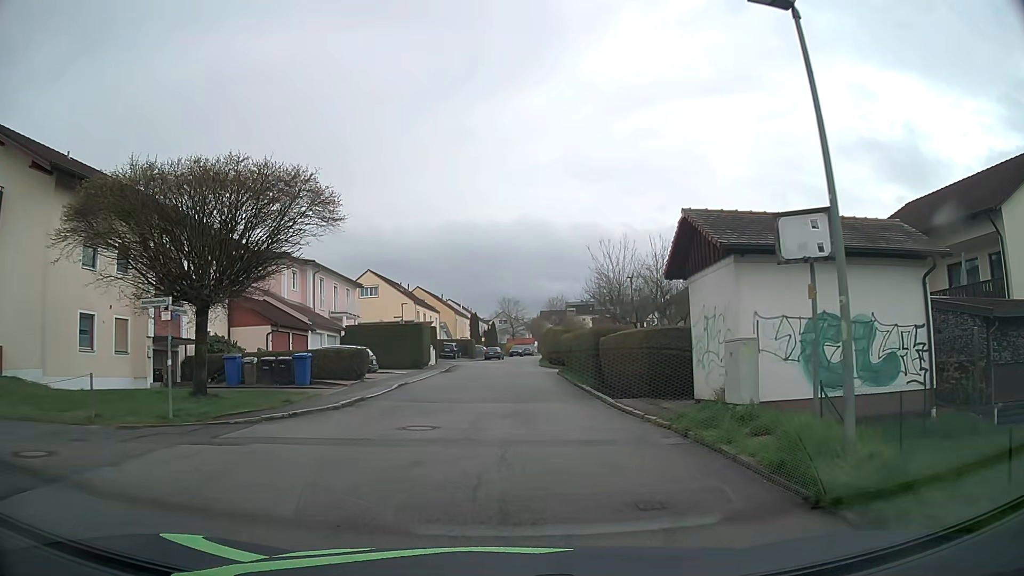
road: residential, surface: asphalt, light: Day
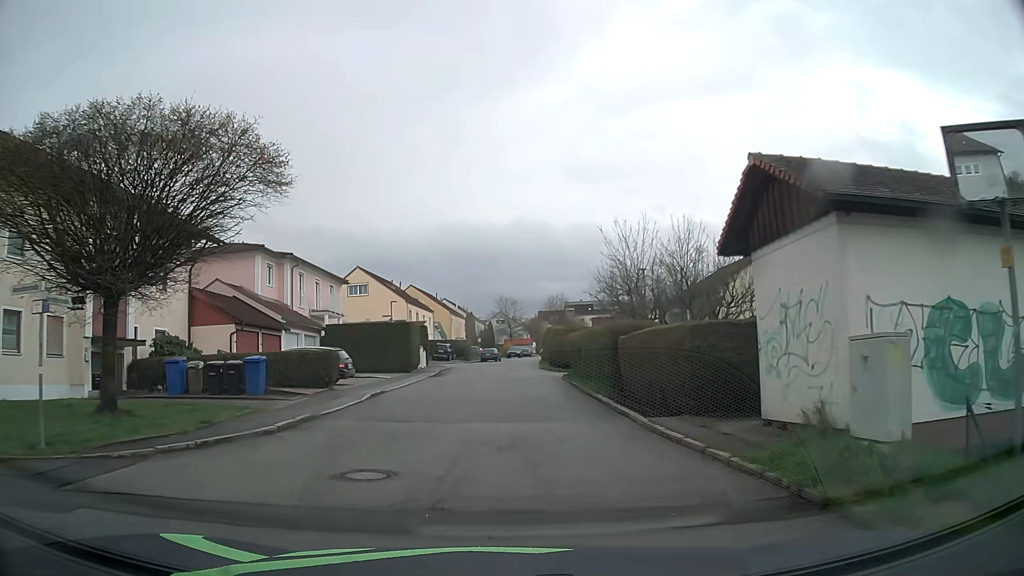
(0.0, +4.2) m; 0°
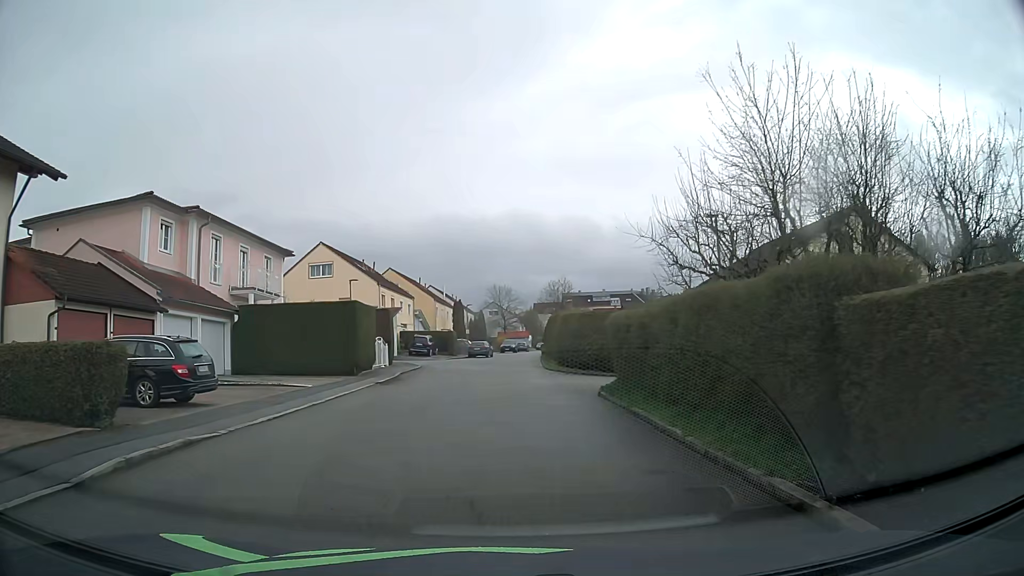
(+0.1, +12.5) m; +1°
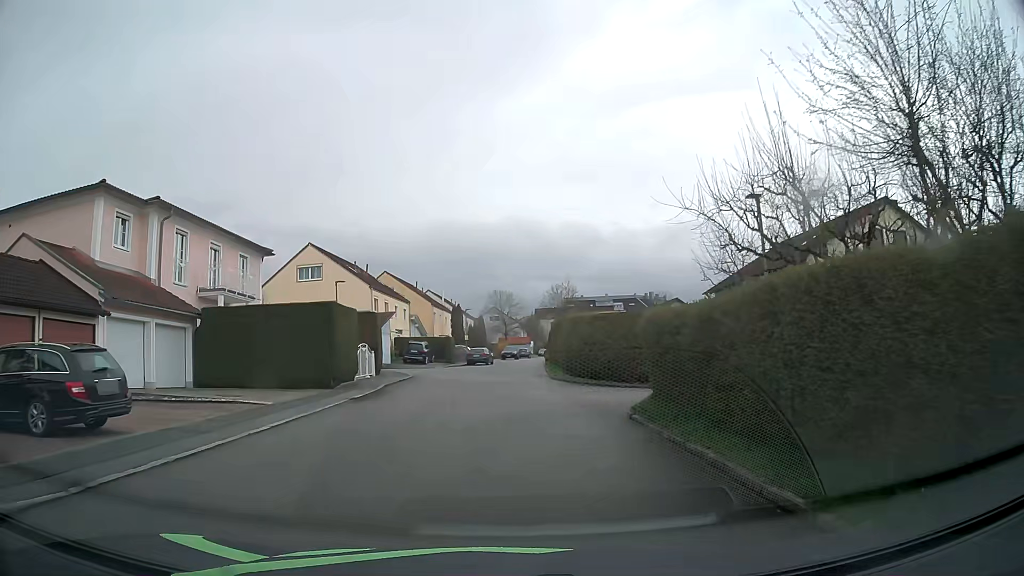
(0.0, +3.7) m; 0°
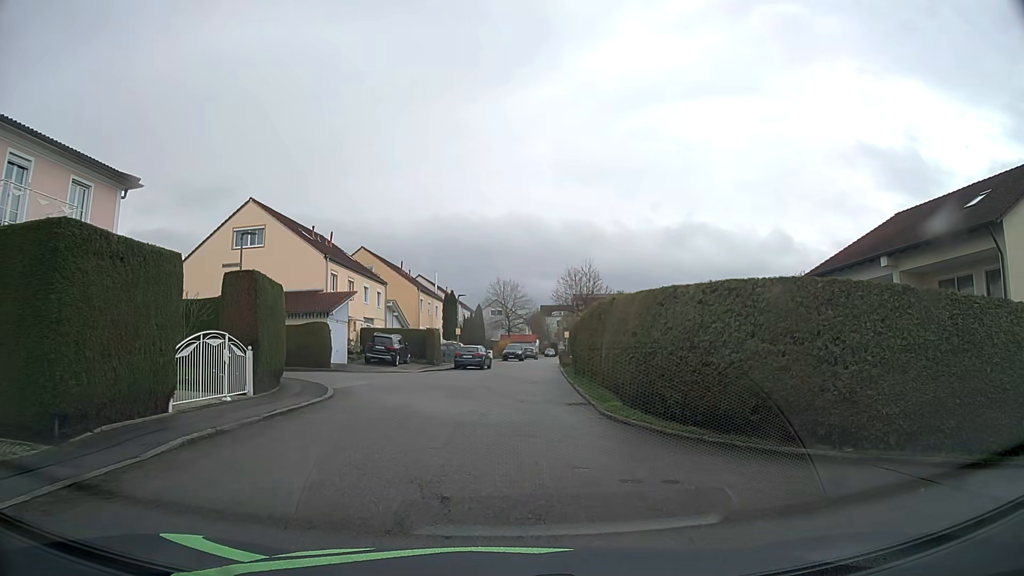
(-0.2, +14.8) m; 0°
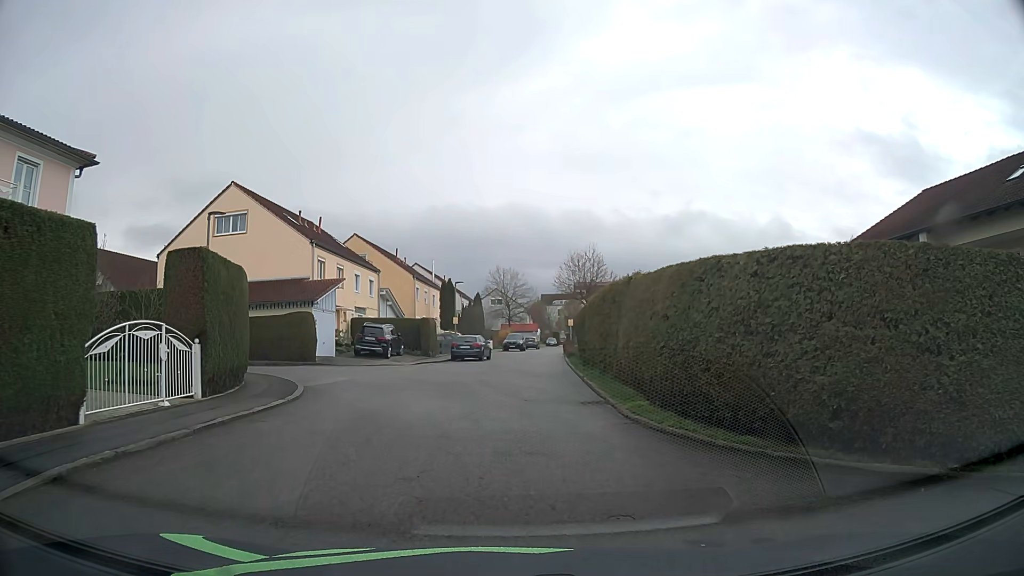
(0.0, +2.8) m; 0°
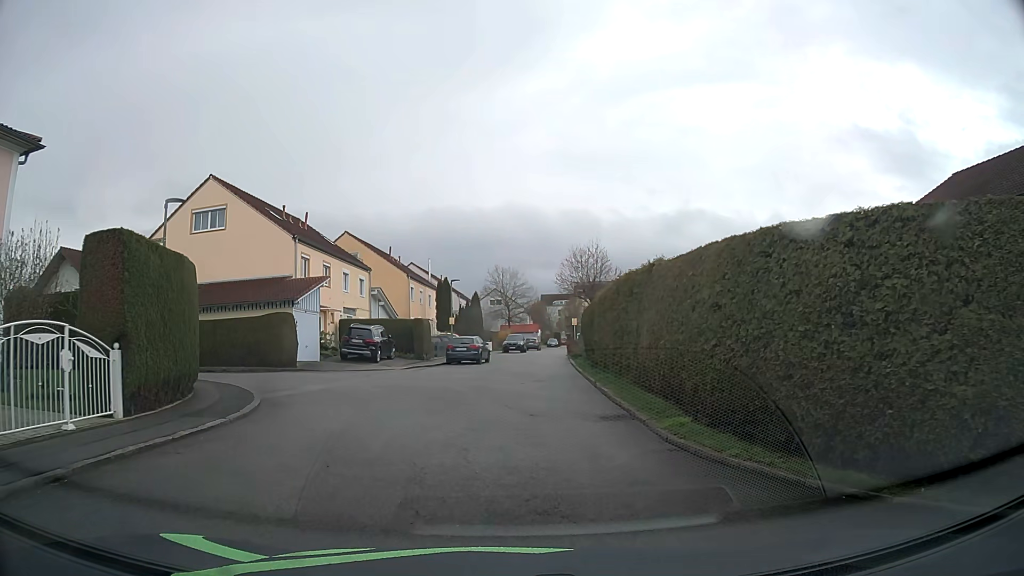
(0.0, +2.9) m; 0°
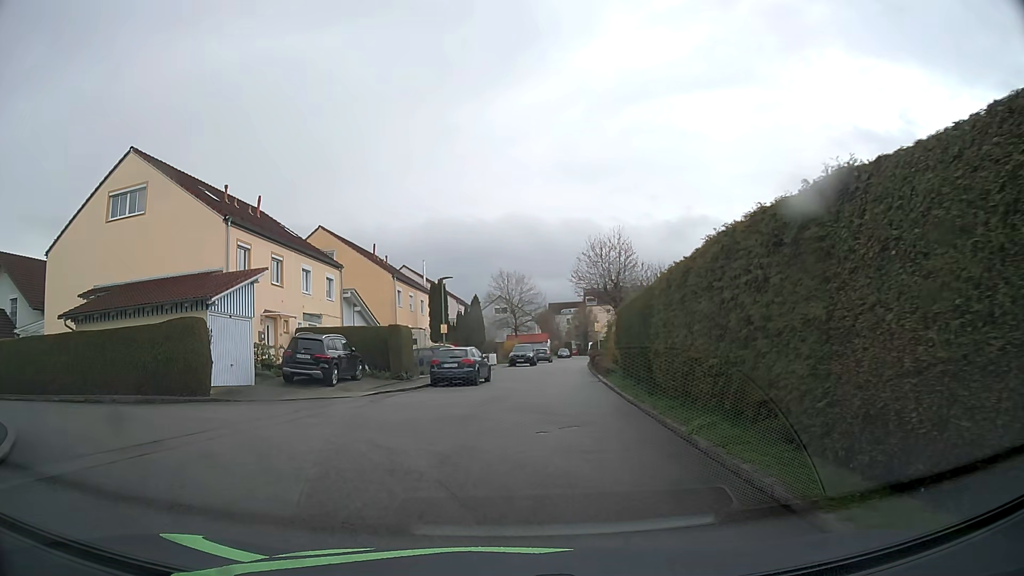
(0.0, +9.1) m; -1°
